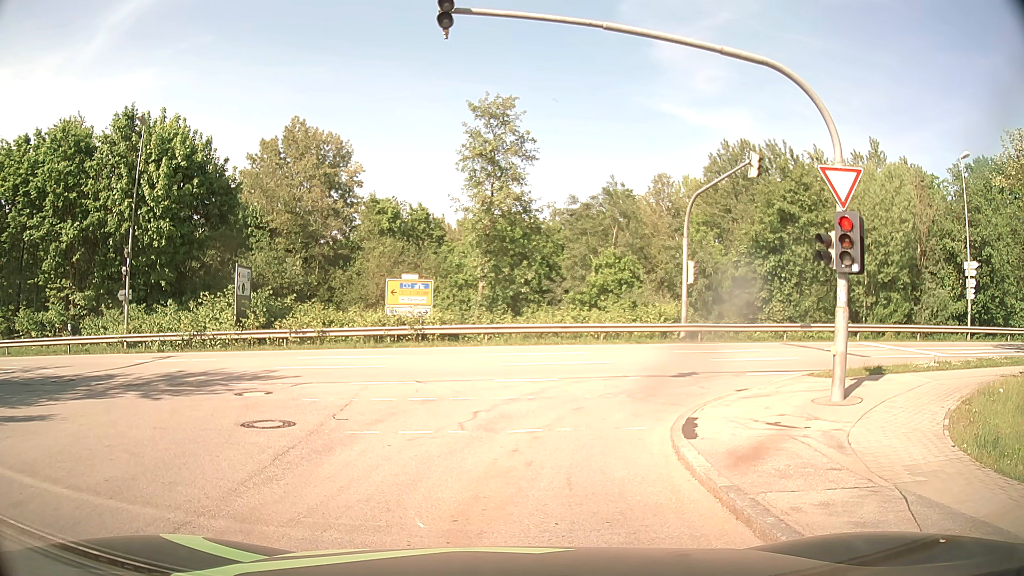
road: residential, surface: asphalt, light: Day
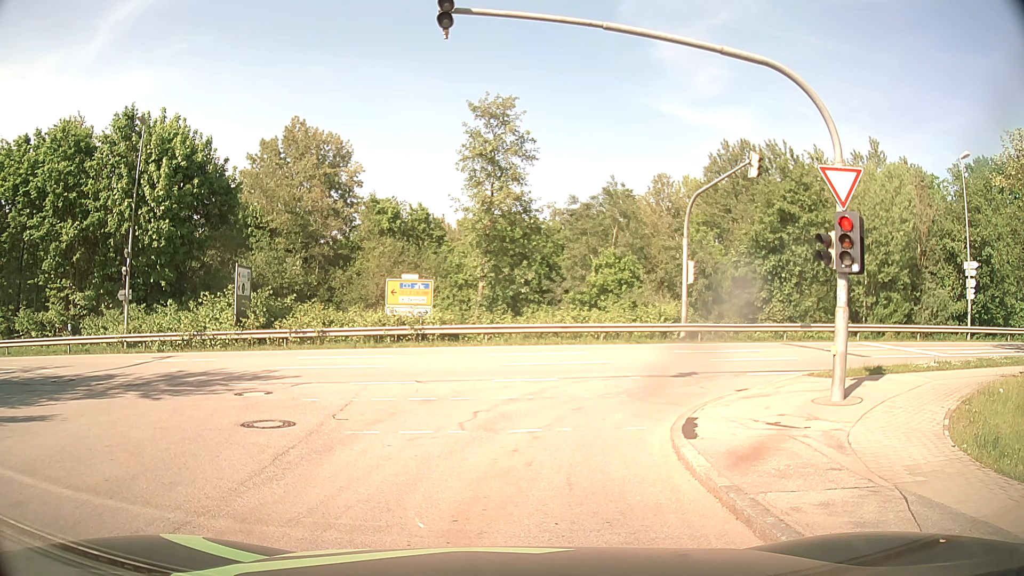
(0.0, 0.0) m; 0°
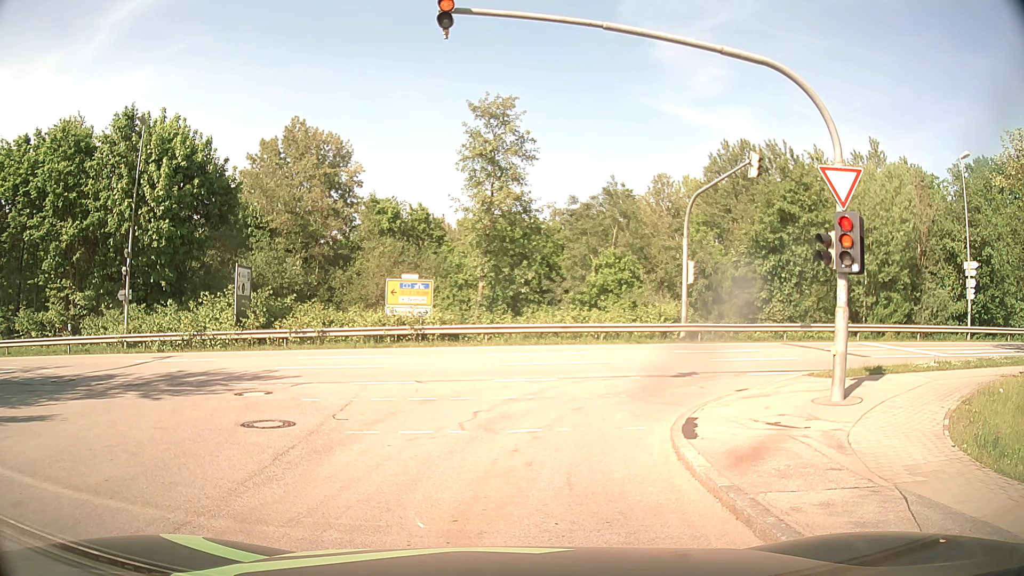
(0.0, 0.0) m; 0°
